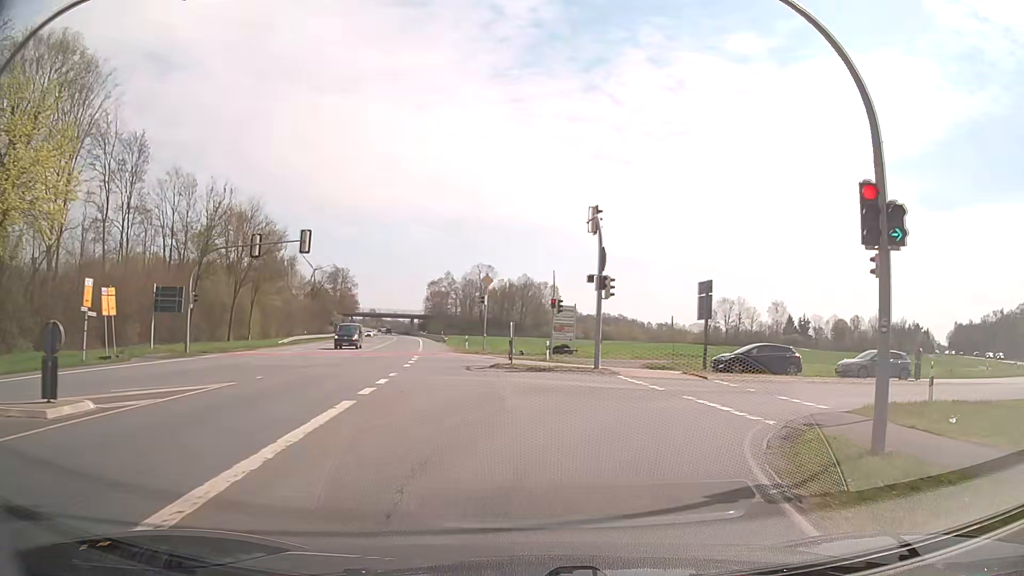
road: secondary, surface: asphalt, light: Day
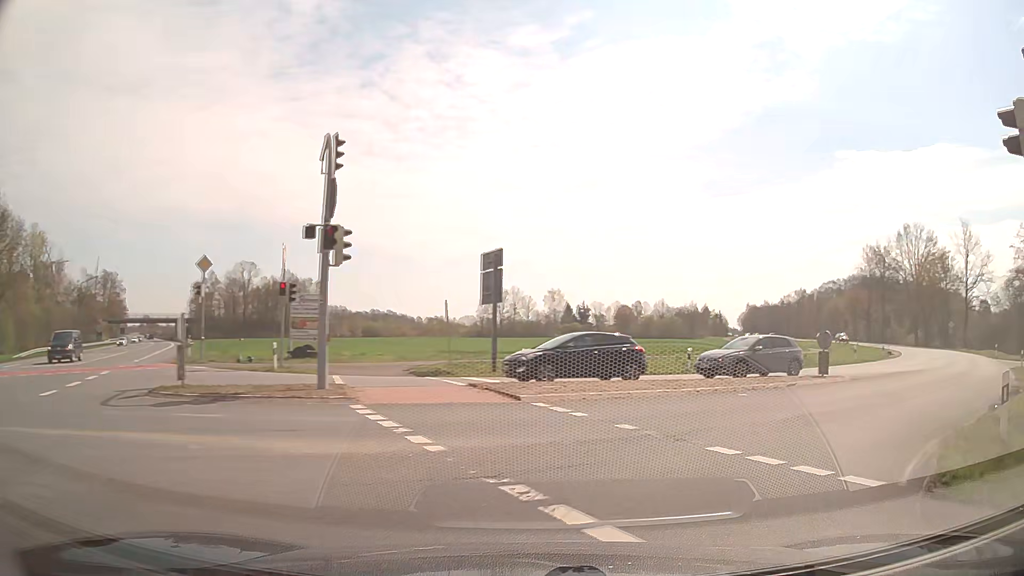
(+1.7, +10.5) m; +21°
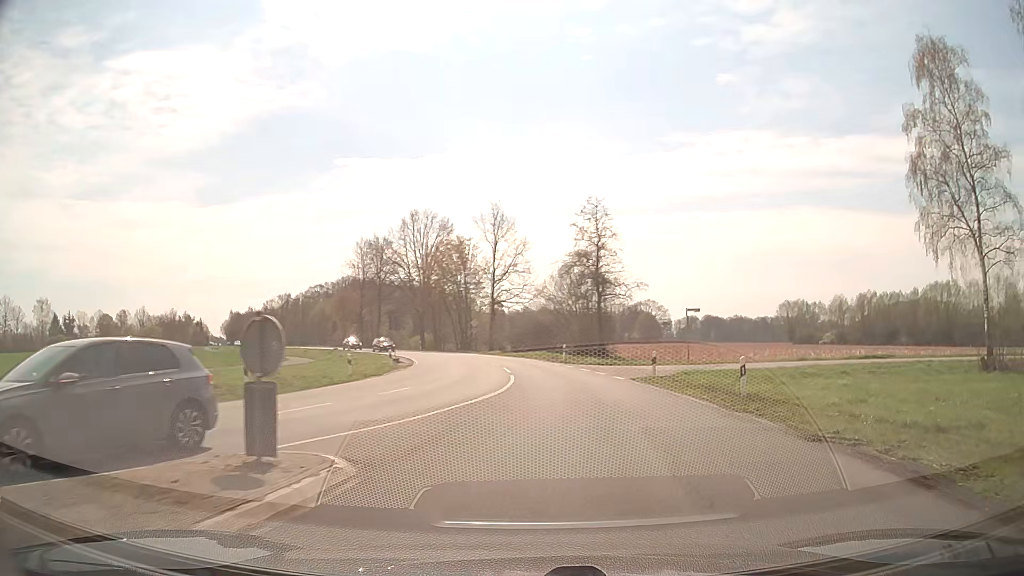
(+5.7, +14.4) m; +42°
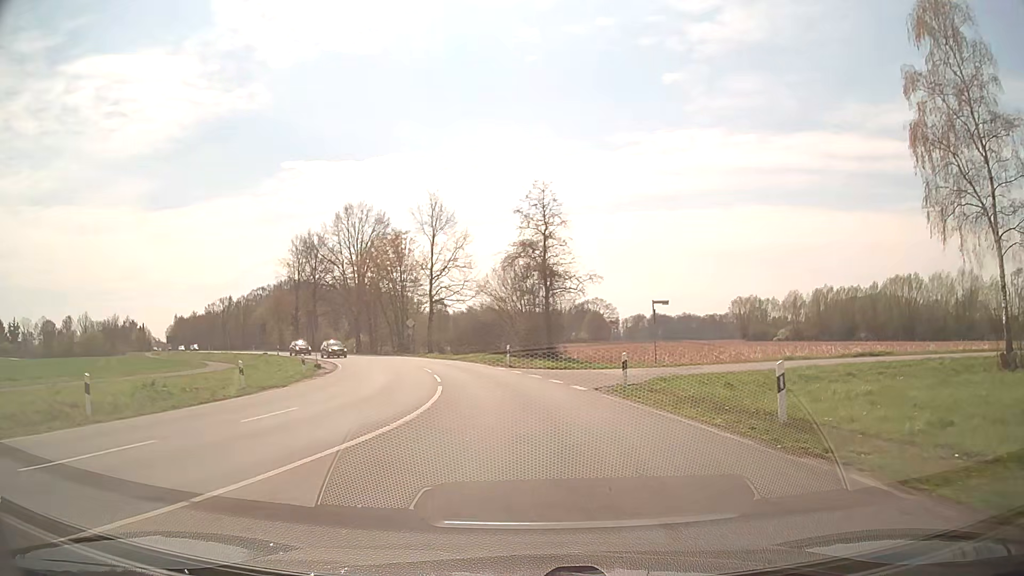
(+0.4, +6.0) m; +5°
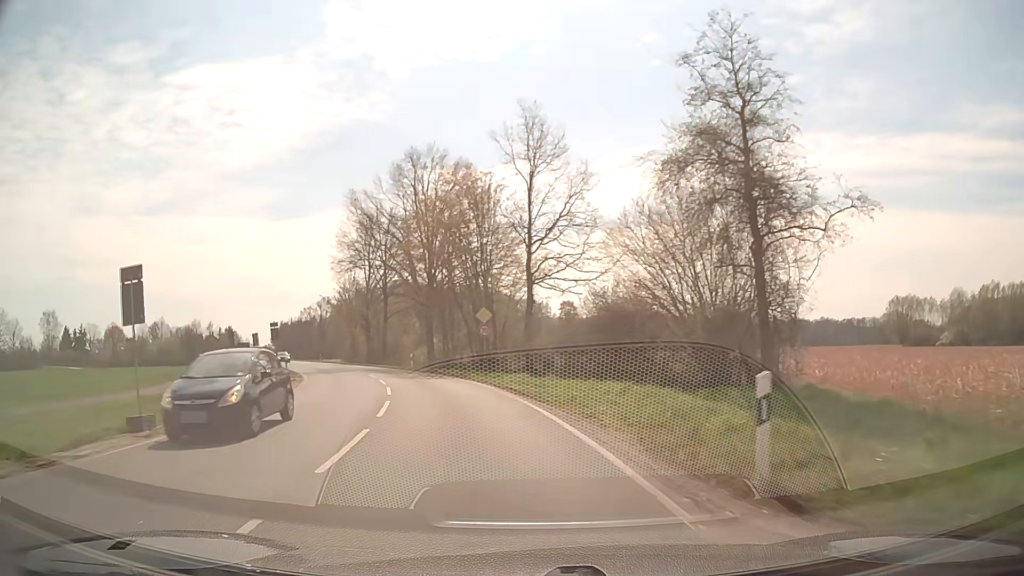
(-1.5, +28.1) m; -10°
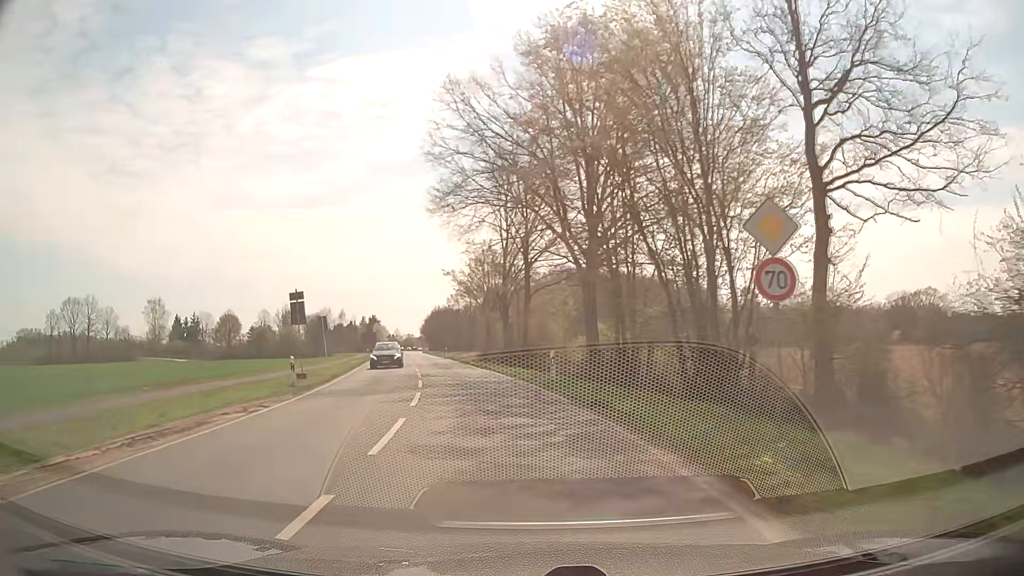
(-3.0, +23.4) m; -14°
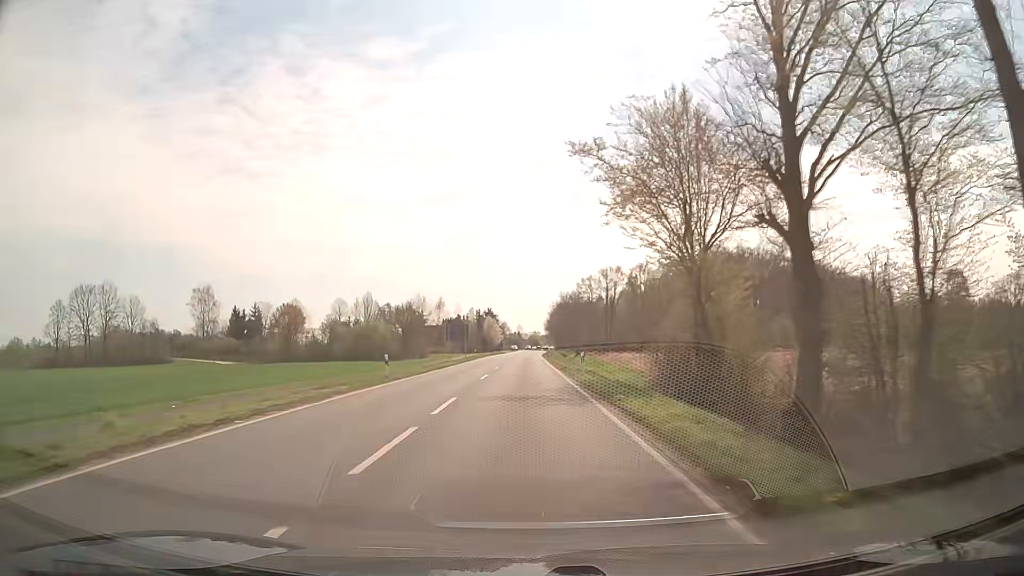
(-5.8, +43.4) m; -11°
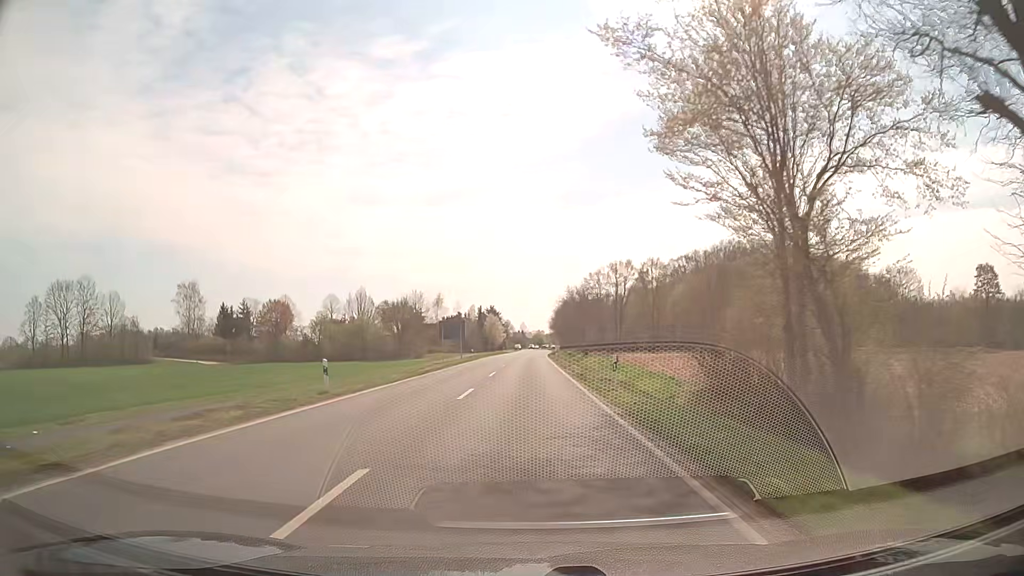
(0.0, +9.6) m; 0°
